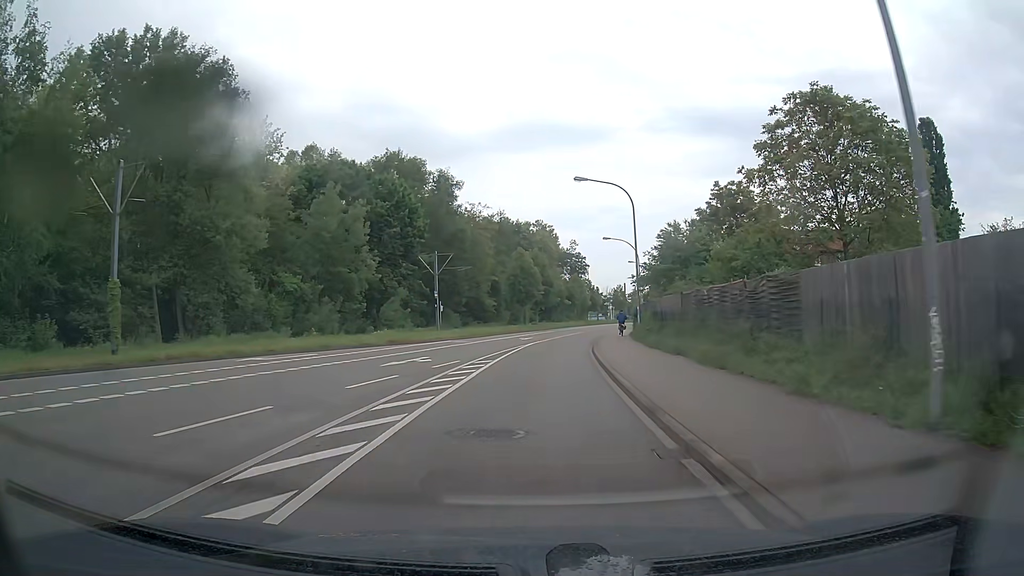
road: tertiary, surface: asphalt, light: Day
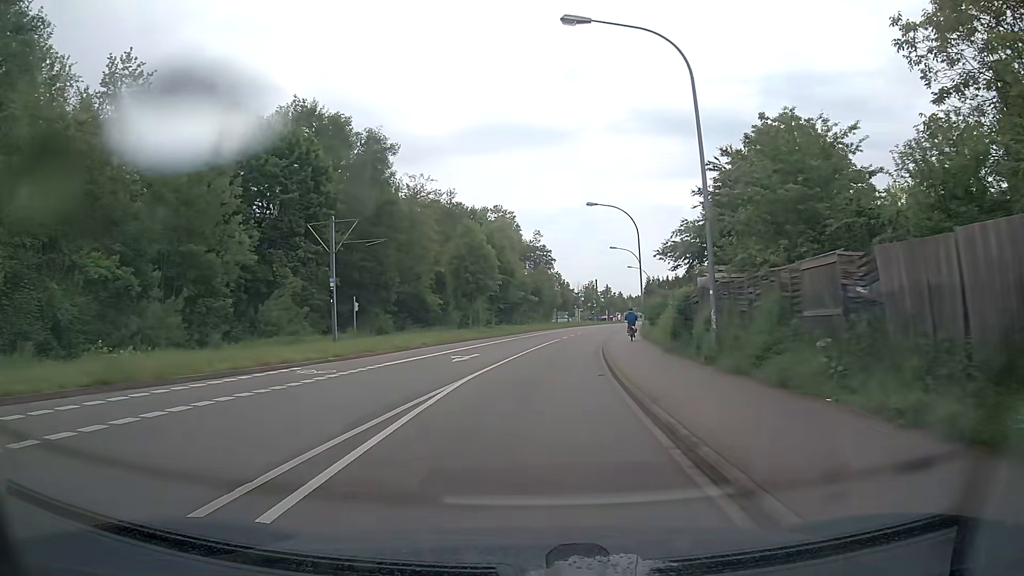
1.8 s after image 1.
(+0.6, +22.0) m; +3°
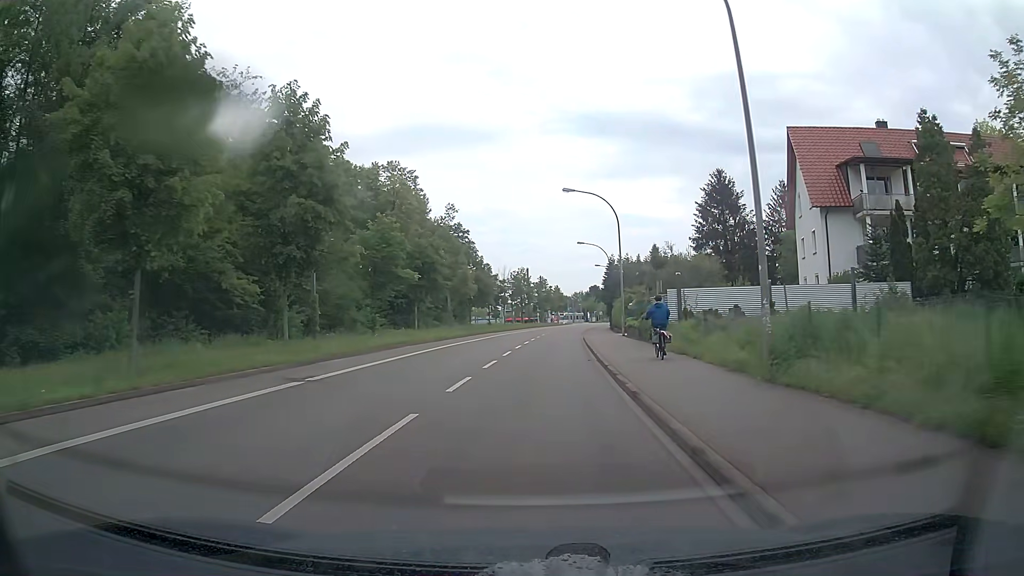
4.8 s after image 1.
(+2.3, +37.0) m; +7°
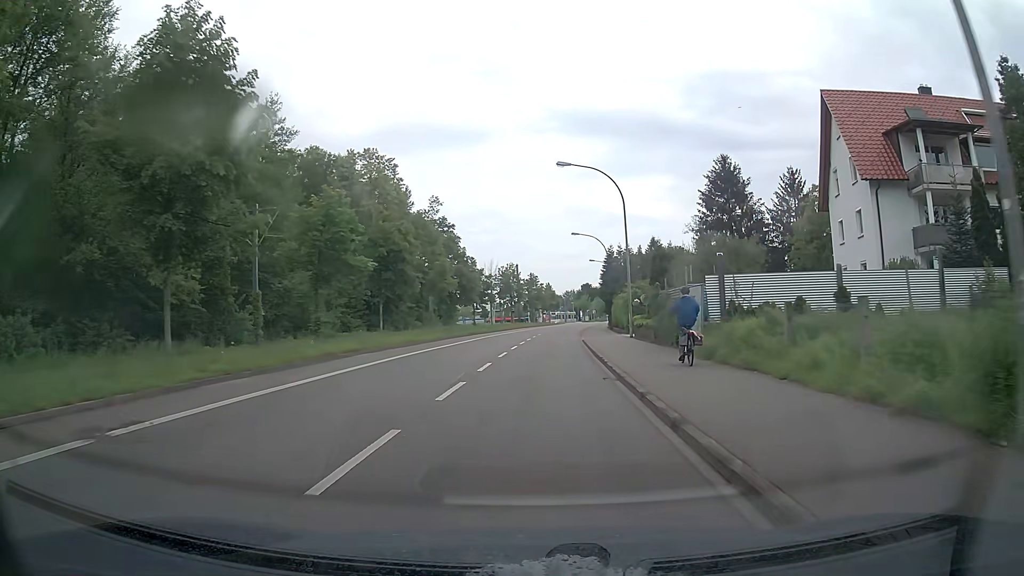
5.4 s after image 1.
(0.0, +7.5) m; +1°
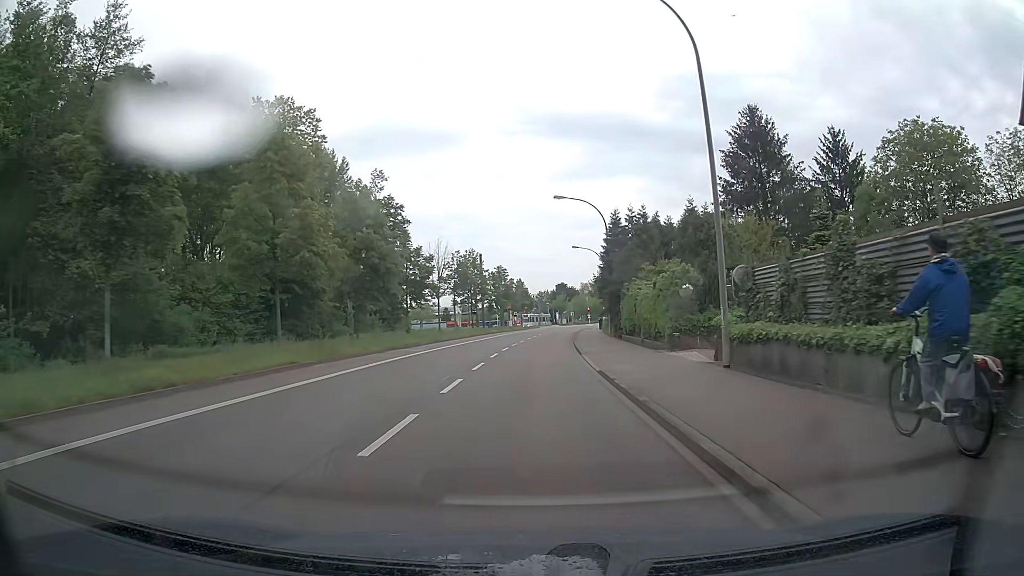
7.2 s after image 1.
(+0.5, +22.4) m; +3°
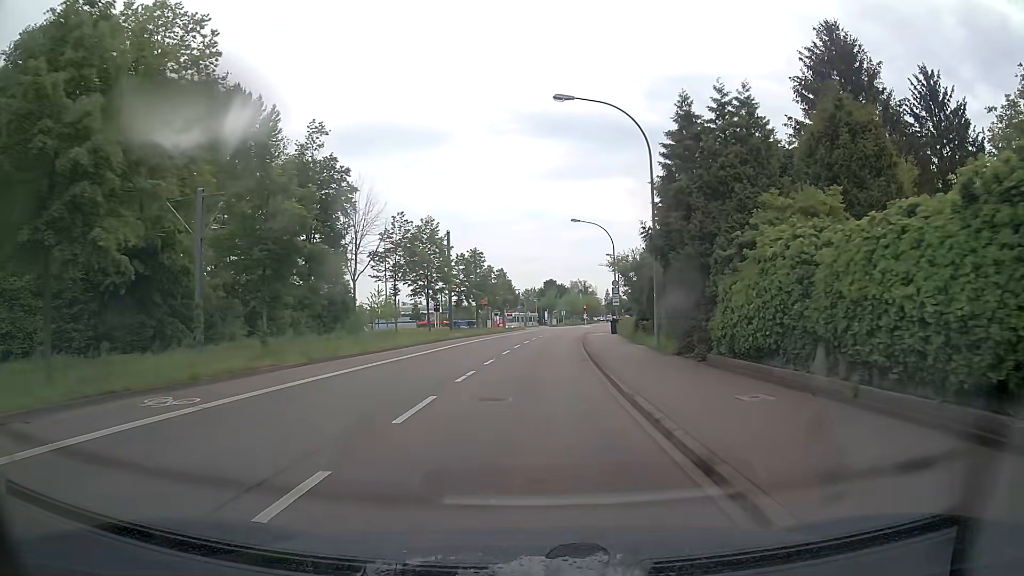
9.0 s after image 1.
(+0.1, +21.8) m; +1°
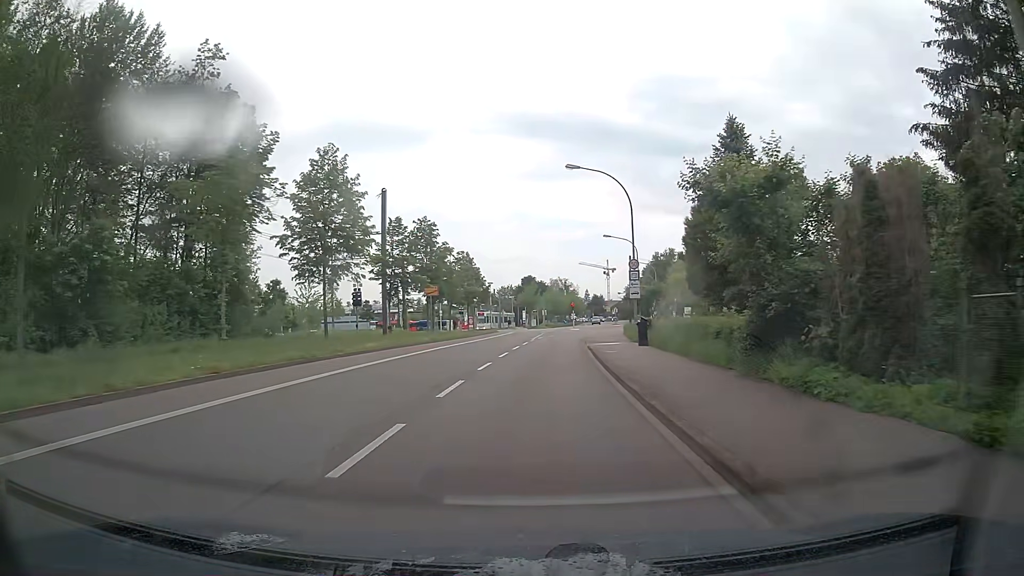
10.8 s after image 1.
(+0.3, +21.2) m; +2°
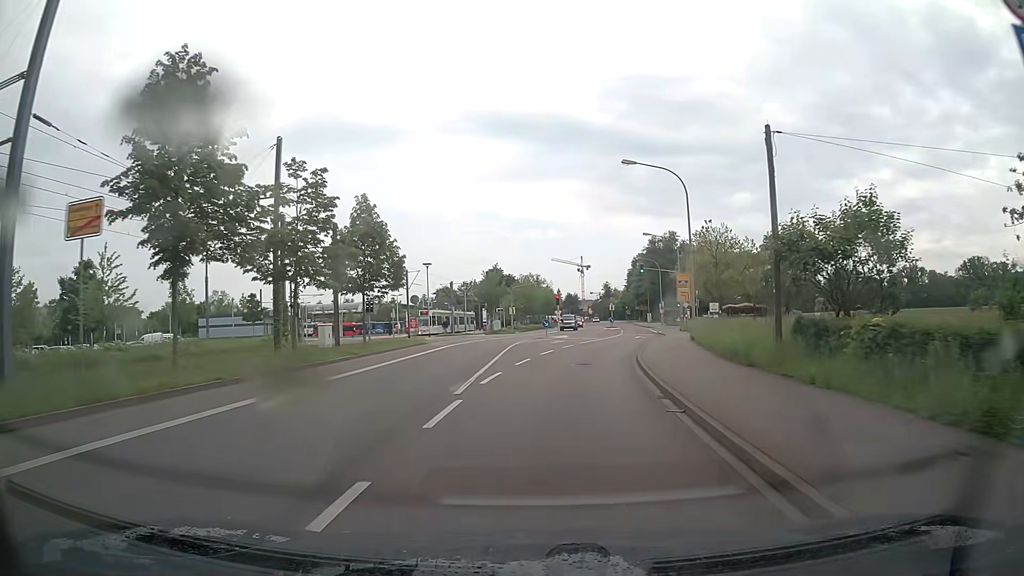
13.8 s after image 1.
(+1.0, +33.0) m; +3°
